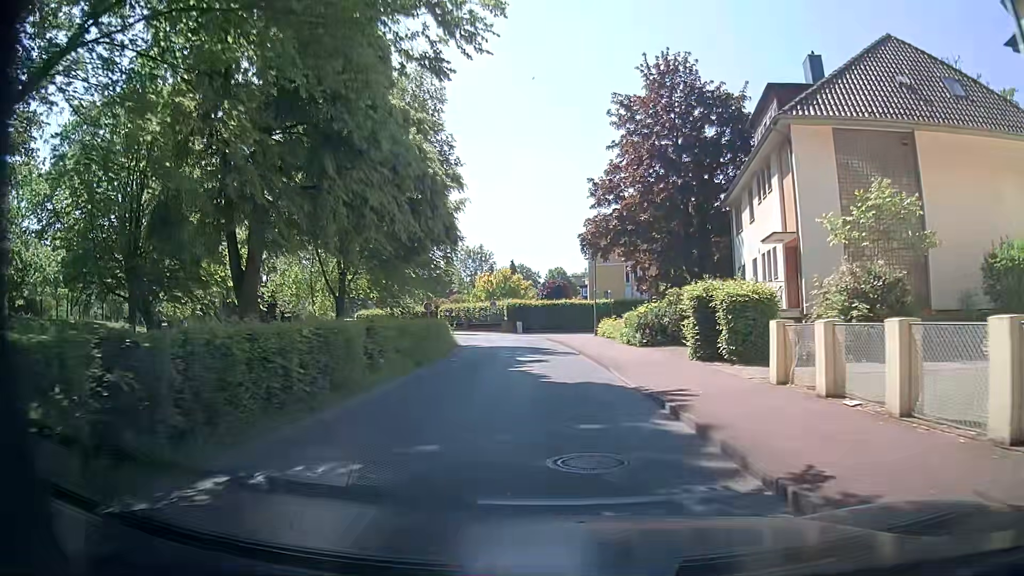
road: residential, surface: asphalt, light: Day
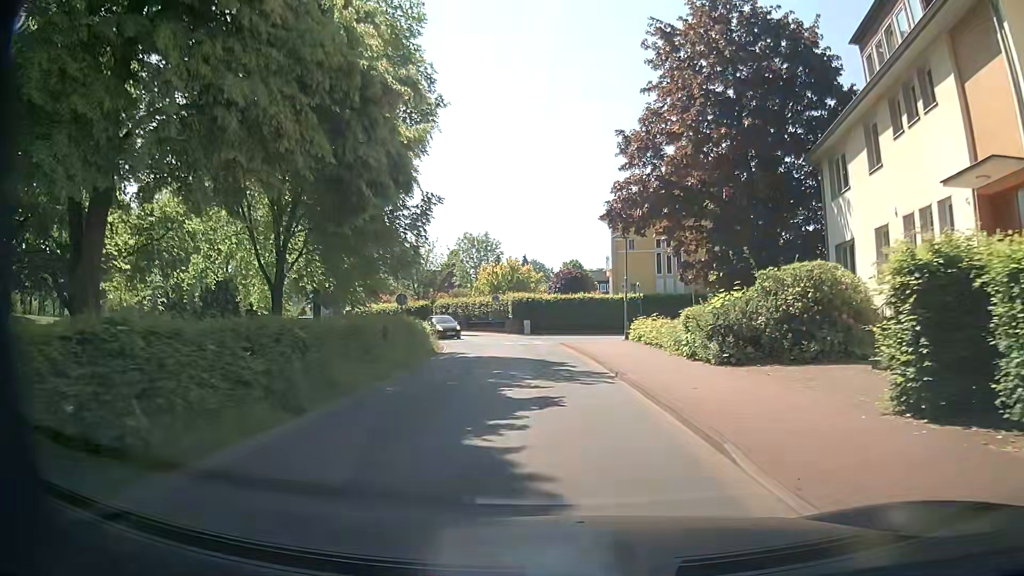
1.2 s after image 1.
(0.0, +10.8) m; -1°
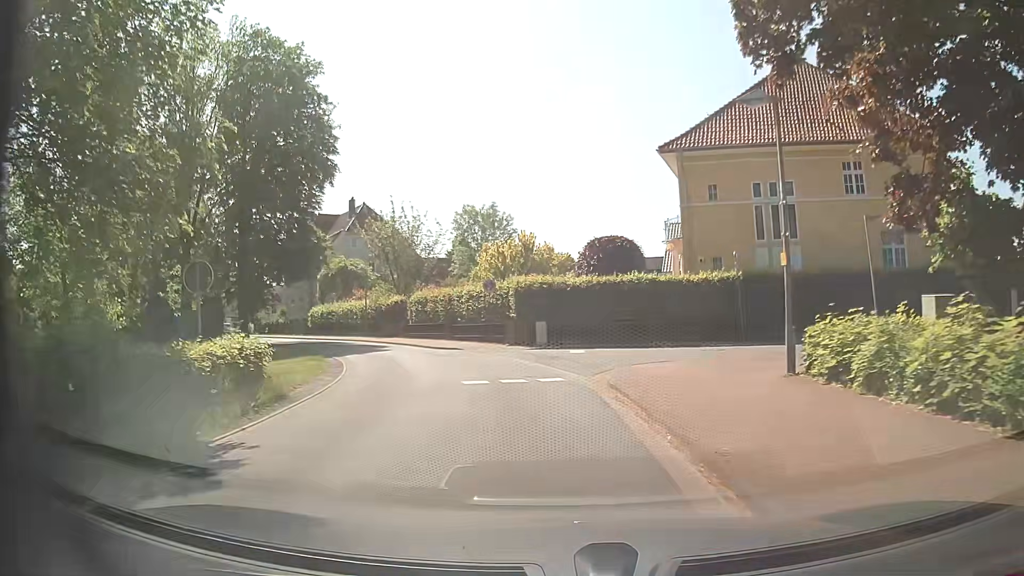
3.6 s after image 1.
(0.0, +20.1) m; 0°
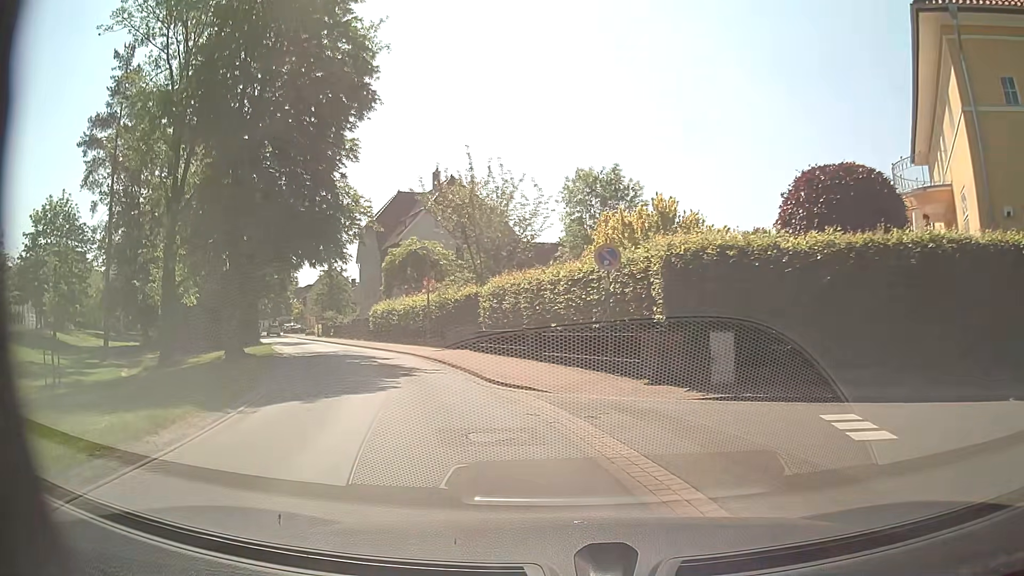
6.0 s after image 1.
(-1.5, +15.4) m; -12°
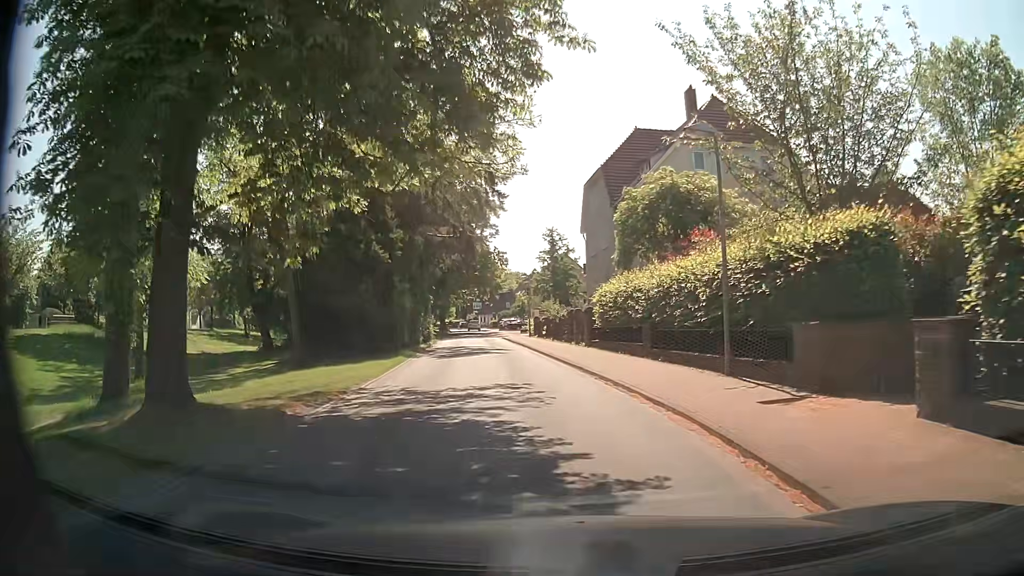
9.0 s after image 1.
(-4.3, +20.1) m; -21°
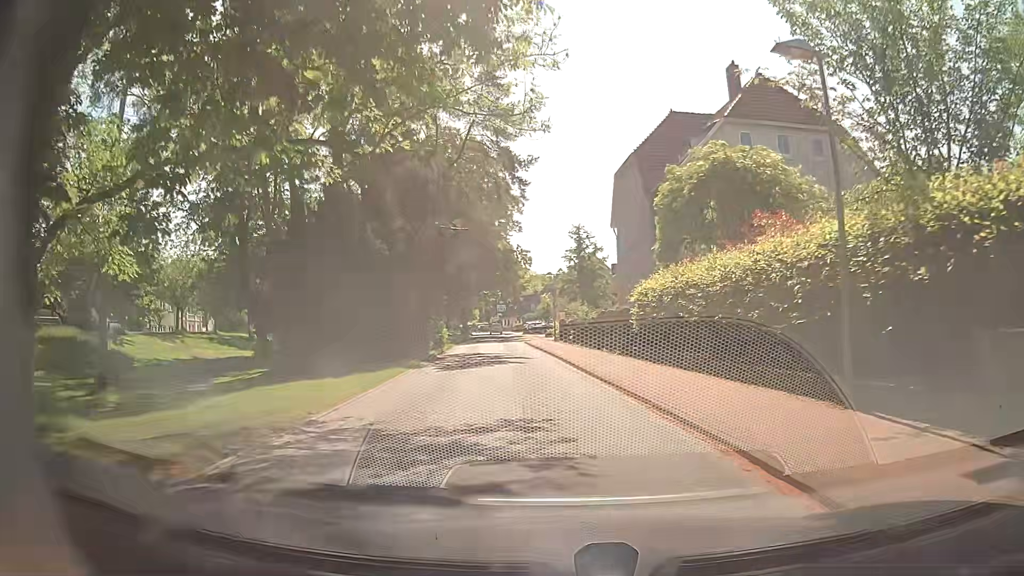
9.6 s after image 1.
(-0.1, +4.6) m; -2°
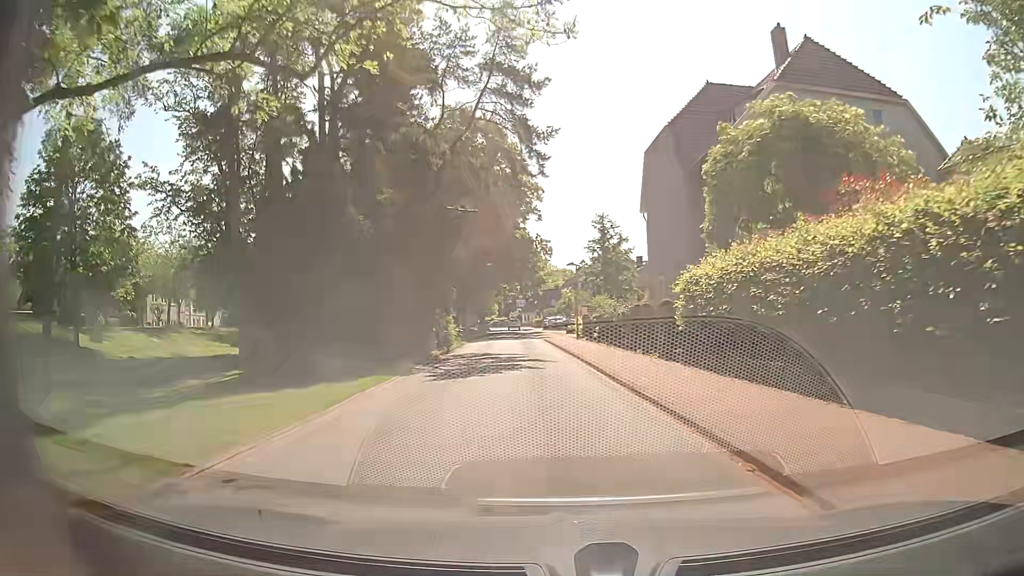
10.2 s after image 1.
(-0.1, +4.7) m; -2°
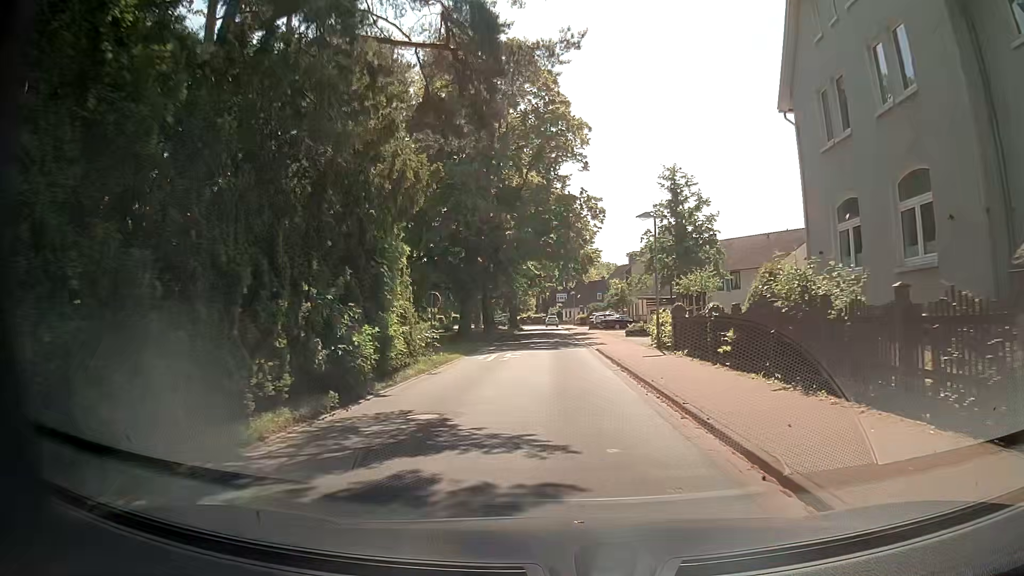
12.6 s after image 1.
(-1.0, +19.9) m; -5°
(0, +10) (0, +20) (0, +30) (0, +40) (0, +50) (0, +60) (0, +70) (-1, +80) (-1, +90) (-1, +100) m
